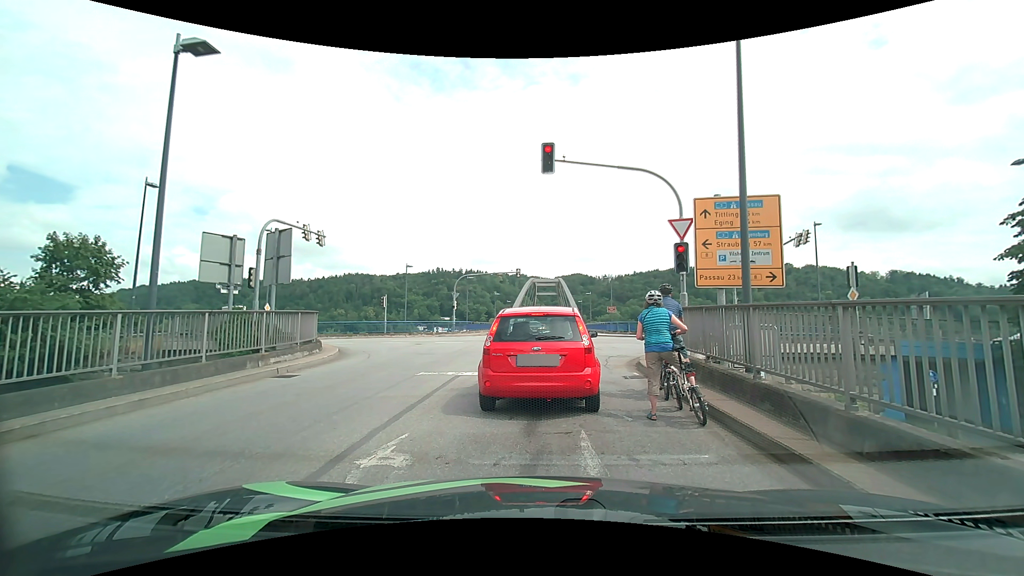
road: tertiary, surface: asphalt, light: Day
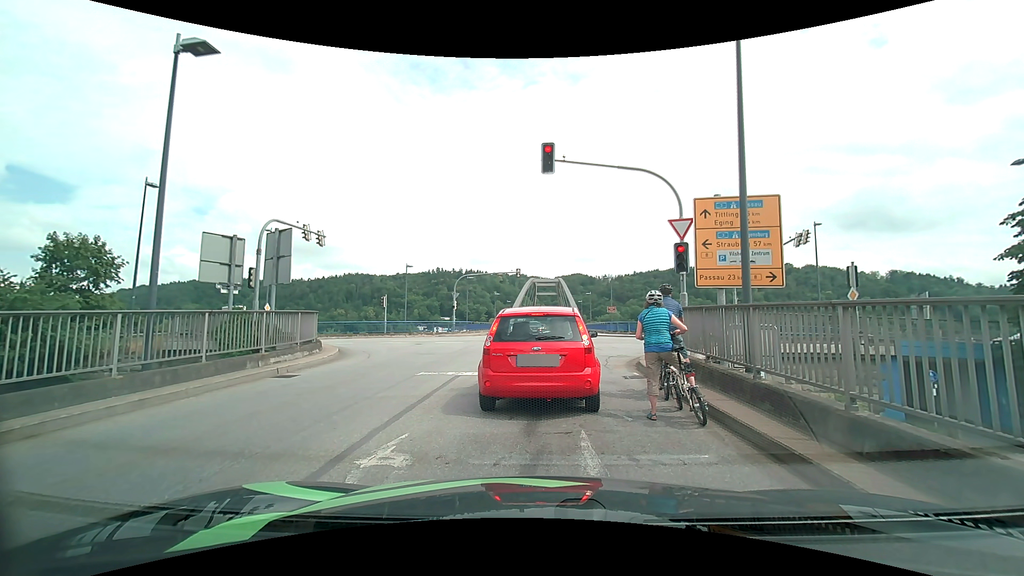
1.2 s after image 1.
(0.0, 0.0) m; 0°
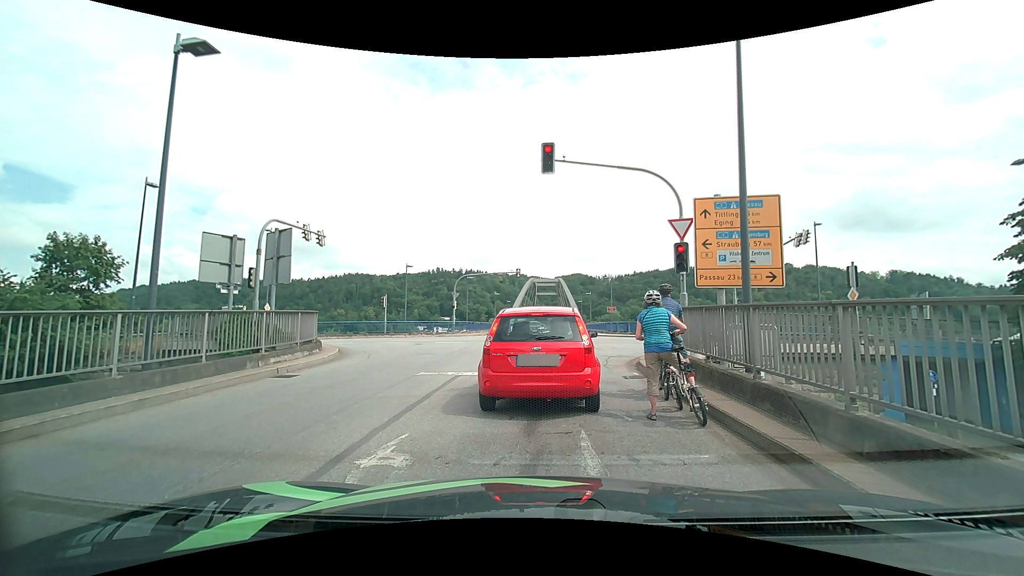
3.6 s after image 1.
(0.0, 0.0) m; 0°
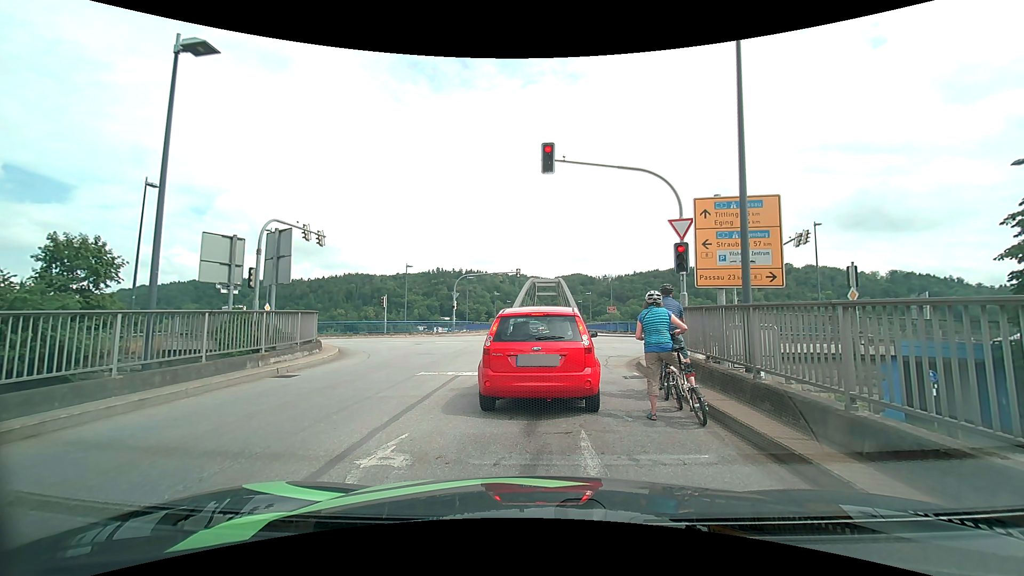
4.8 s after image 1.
(0.0, 0.0) m; 0°
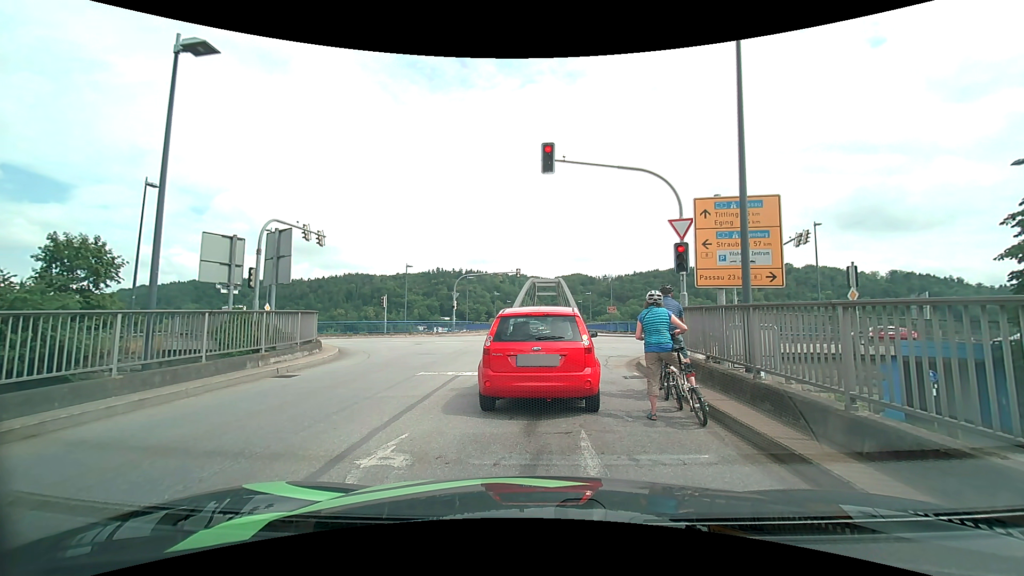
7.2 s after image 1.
(0.0, 0.0) m; 0°
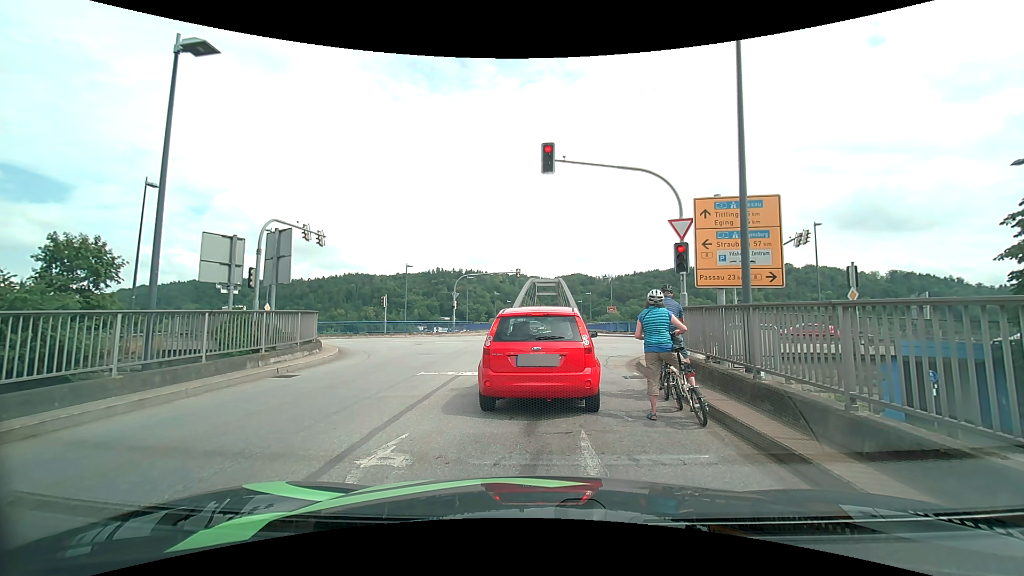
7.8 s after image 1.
(0.0, 0.0) m; 0°
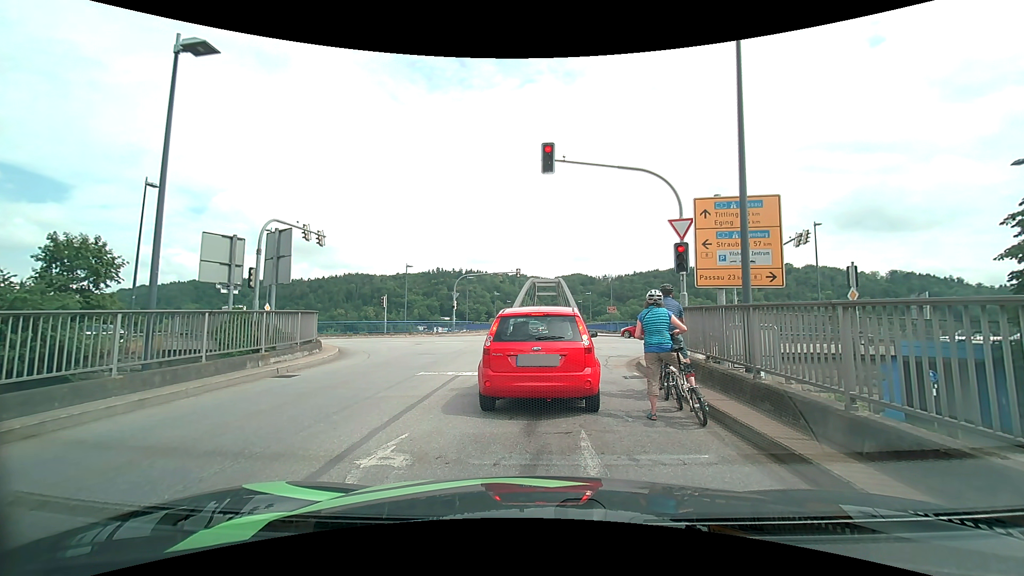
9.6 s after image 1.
(0.0, 0.0) m; 0°
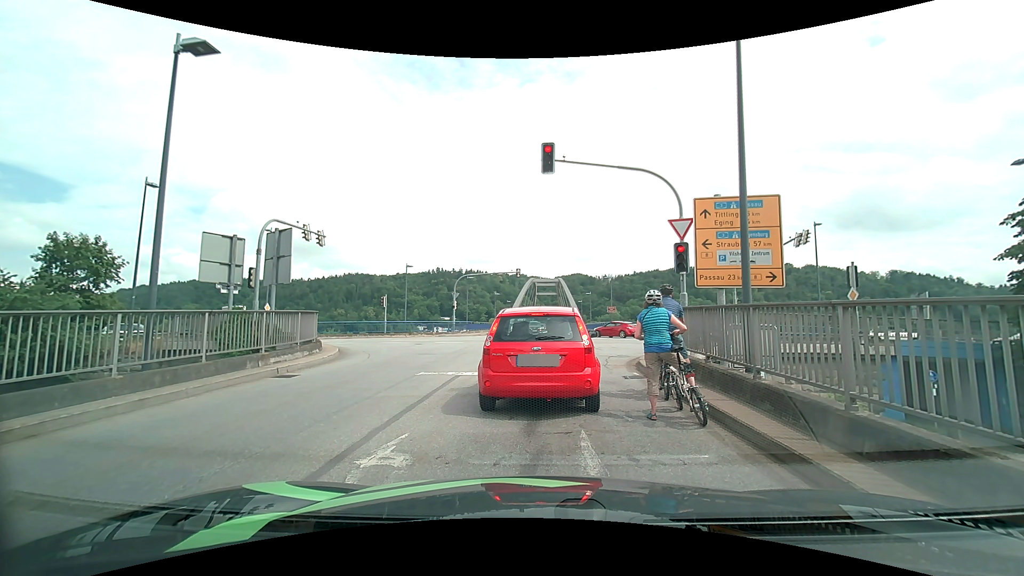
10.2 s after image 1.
(0.0, 0.0) m; 0°
(0, +10) (0, +20) (+6, +28) (+16, +30) (+26, +30) (+36, +30) (+46, +30) (+56, +30) (+66, +30) (+76, +29) m
